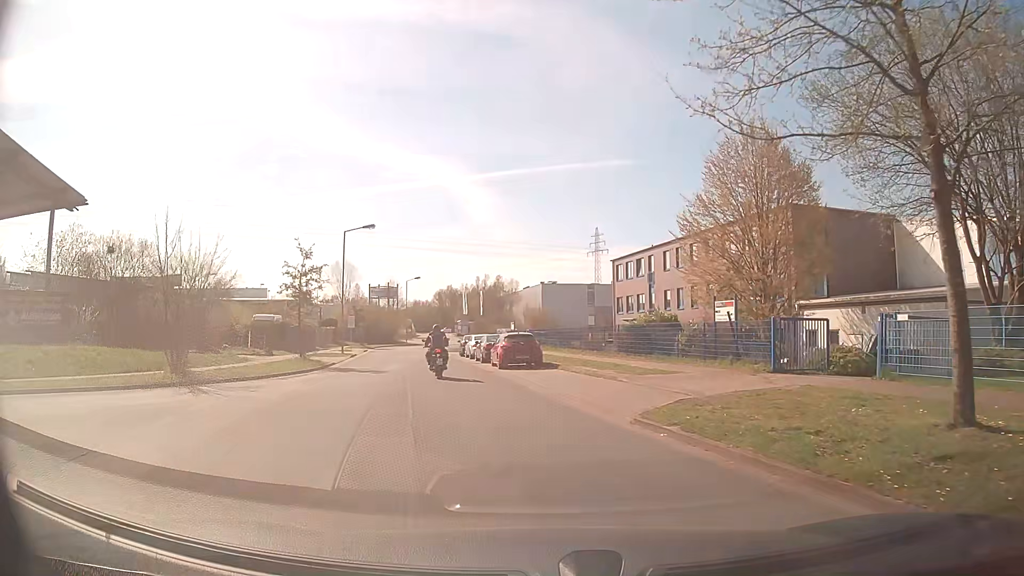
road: residential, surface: asphalt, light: Day
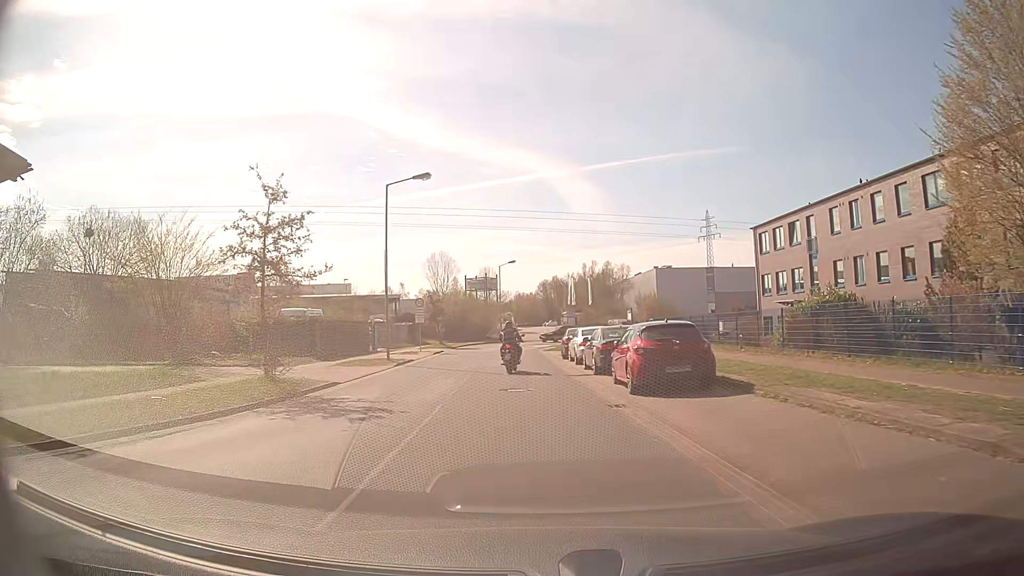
(-1.1, +13.8) m; -10°
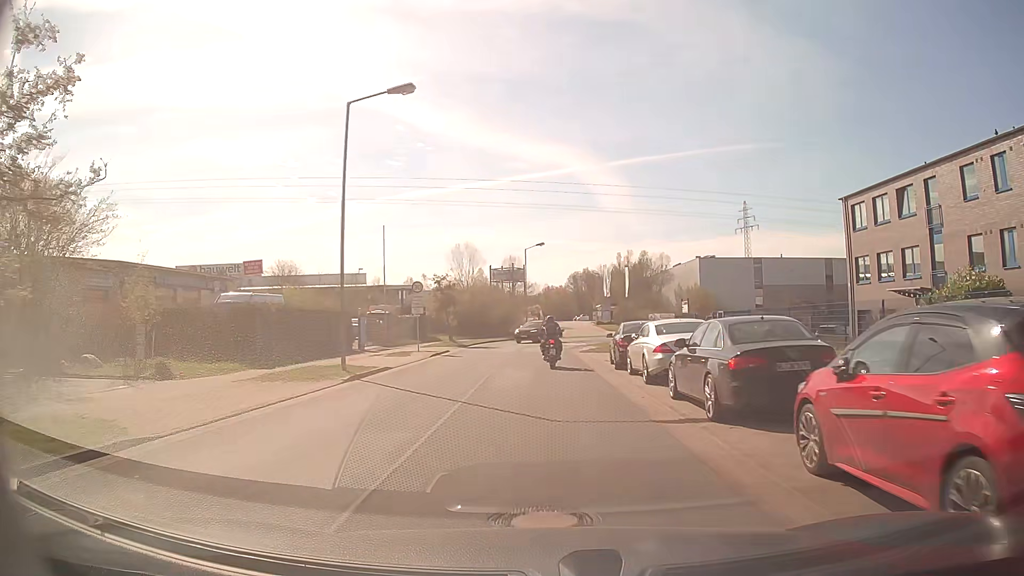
(-0.3, +10.8) m; -2°
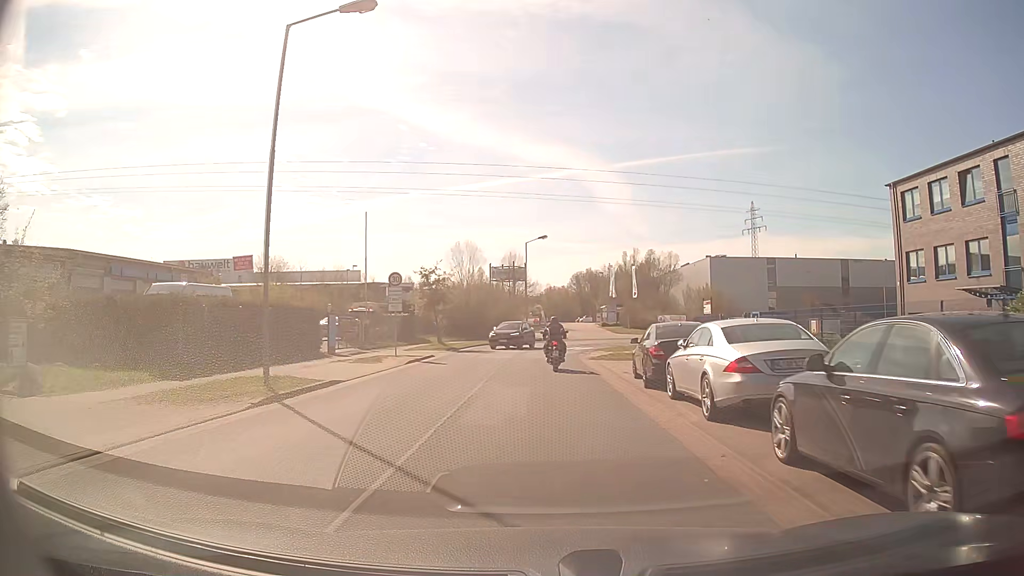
(0.0, +5.6) m; 0°
